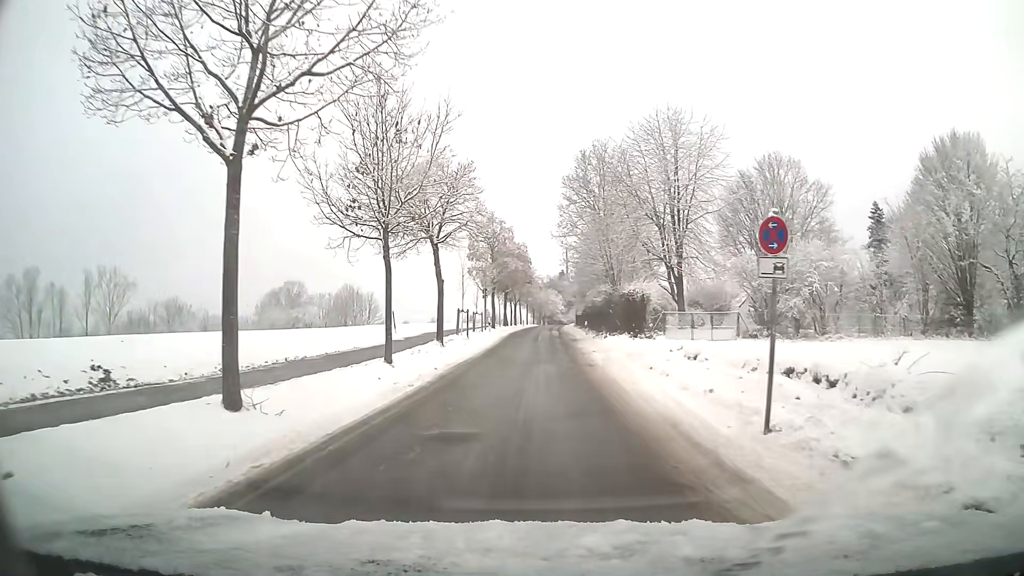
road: residential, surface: asphalt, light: Day
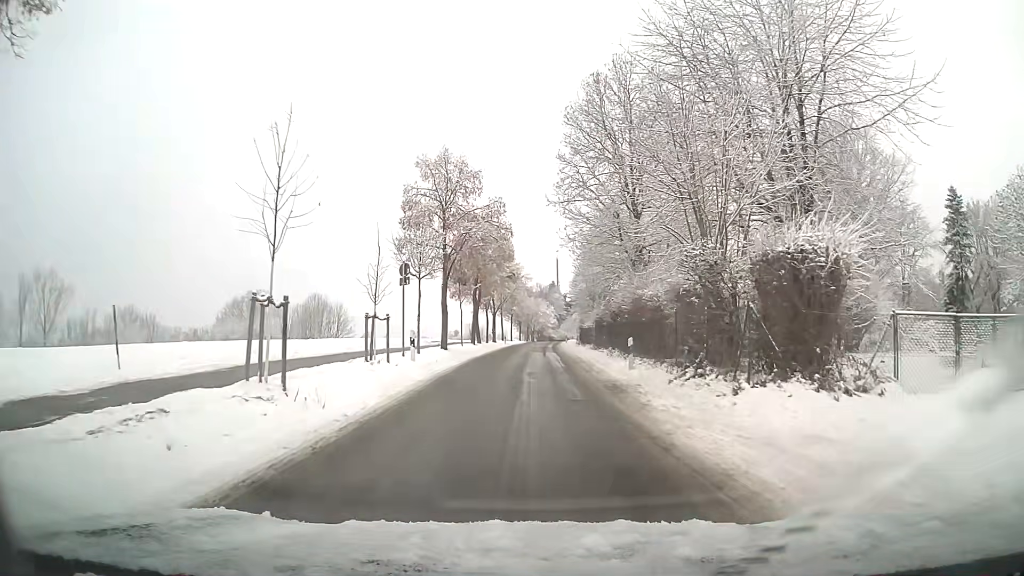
(+0.3, +24.1) m; +1°
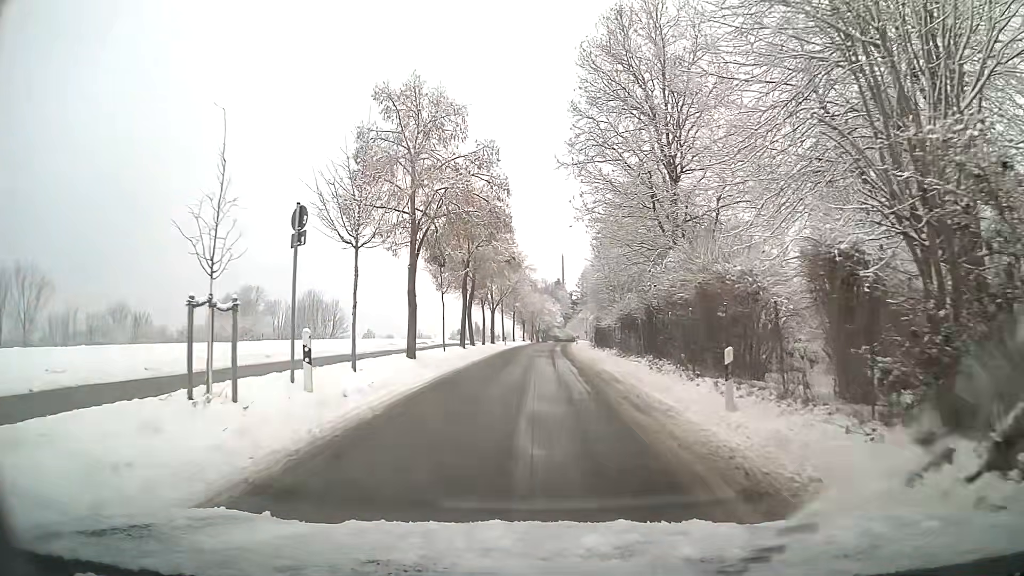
(0.0, +9.4) m; 0°
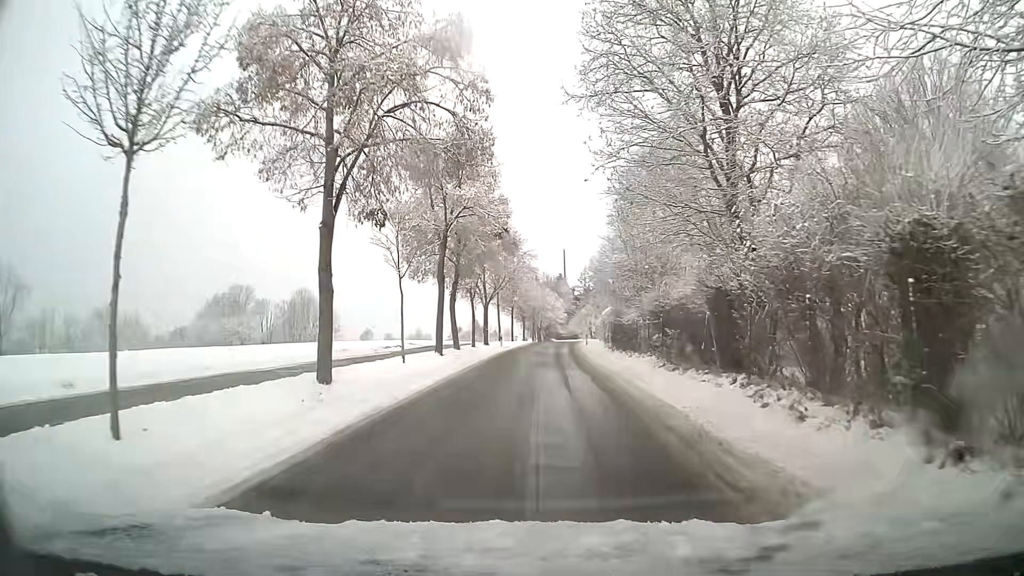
(0.0, +9.3) m; 0°
(0, +10) (0, +20) (+1, +30) (+1, +40) (+1, +50) (+2, +60) (+3, +70) (+4, +80) (+5, +90) (+6, +100) m
